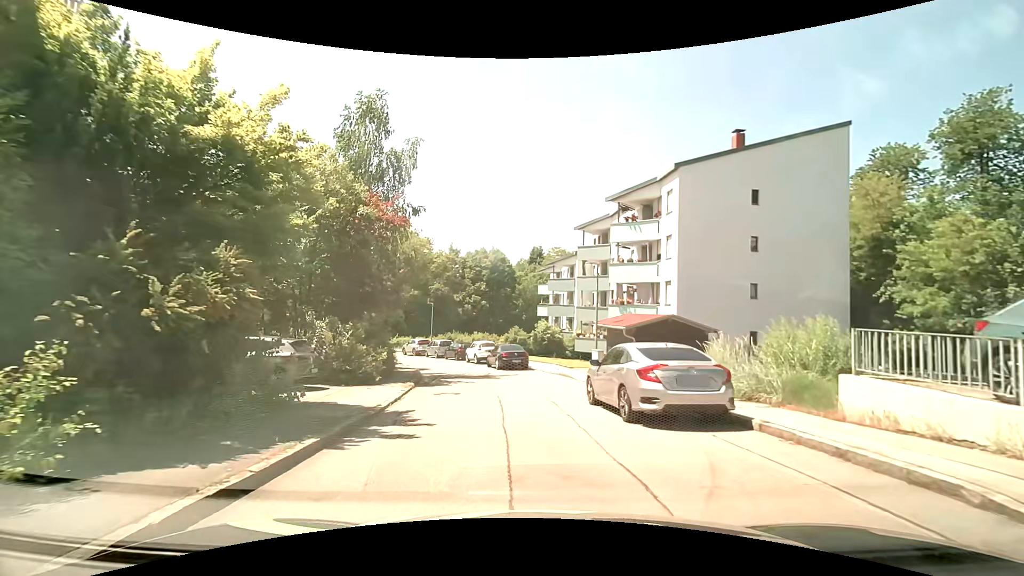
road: residential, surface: asphalt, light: Day
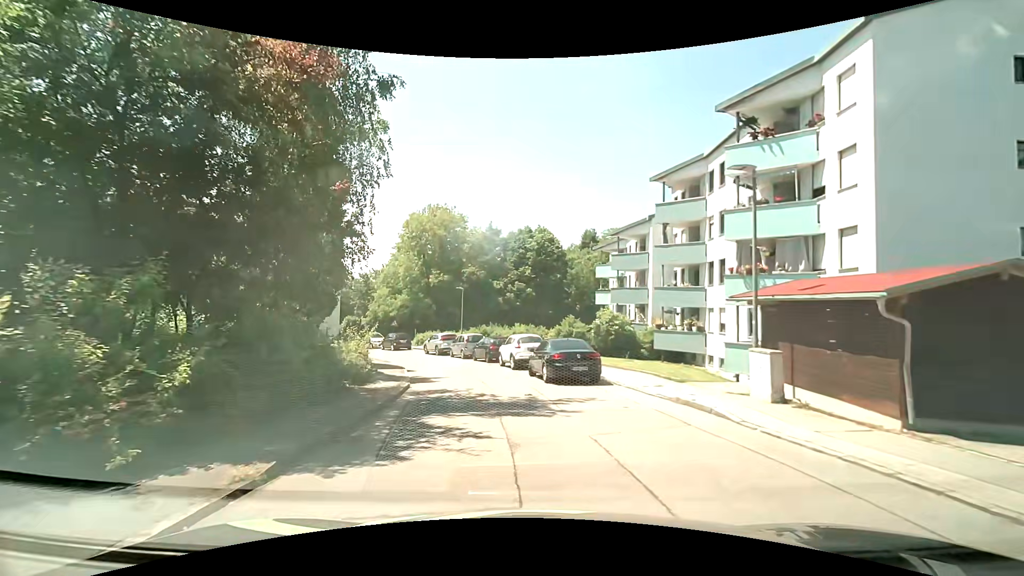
(-0.4, +12.2) m; -5°
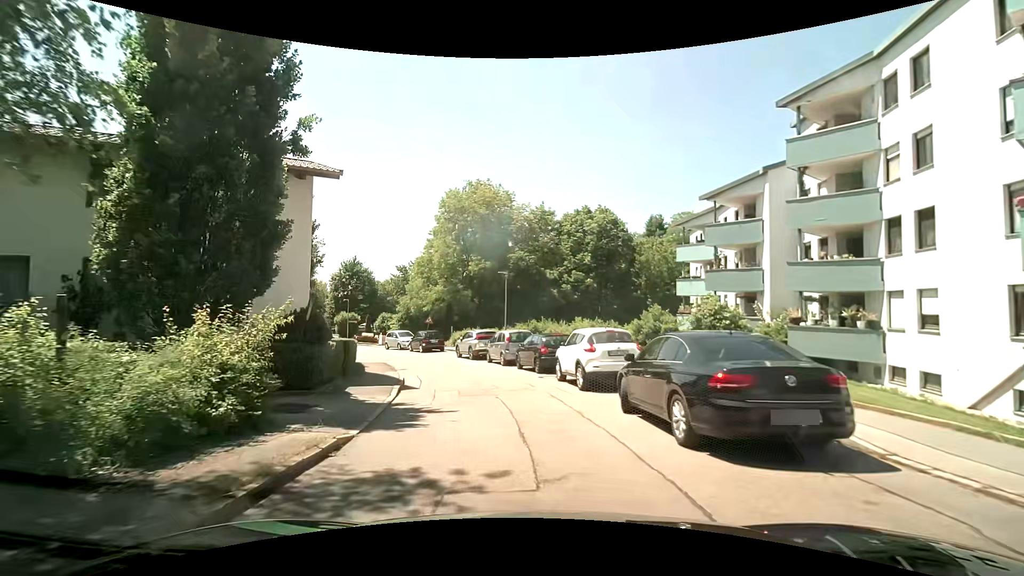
(-0.5, +9.8) m; -6°
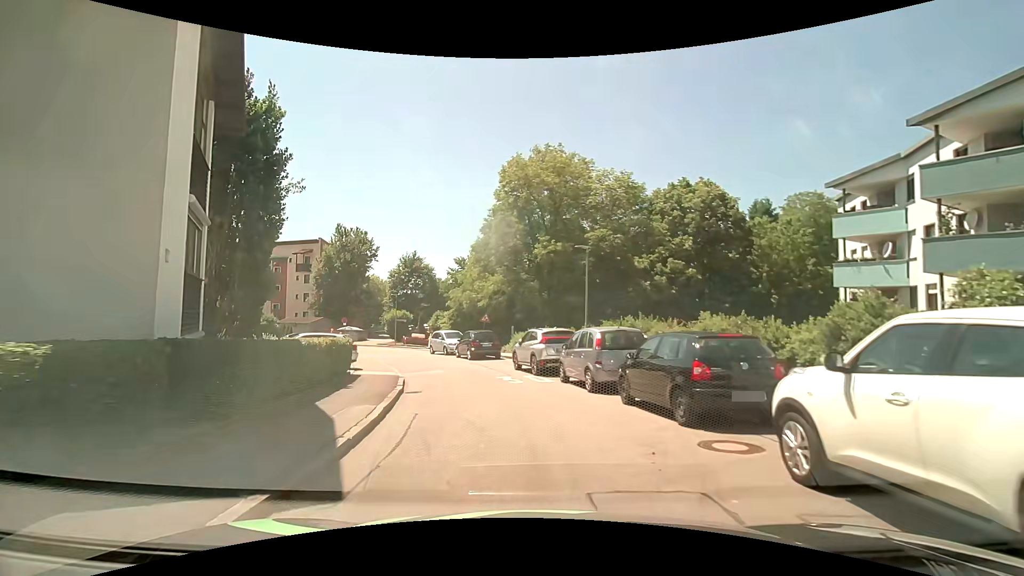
(-0.7, +10.2) m; -8°
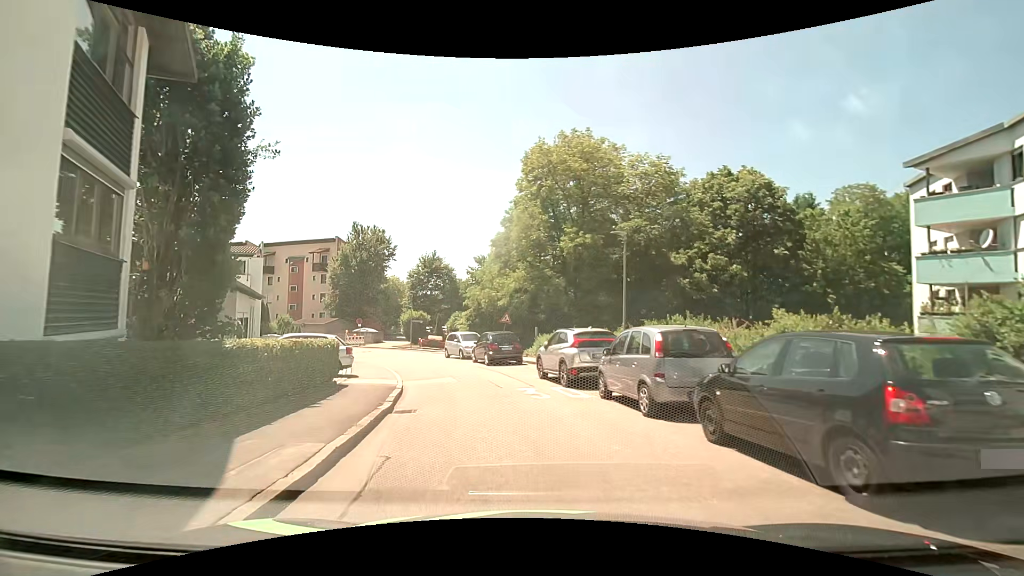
(0.0, +3.4) m; -1°
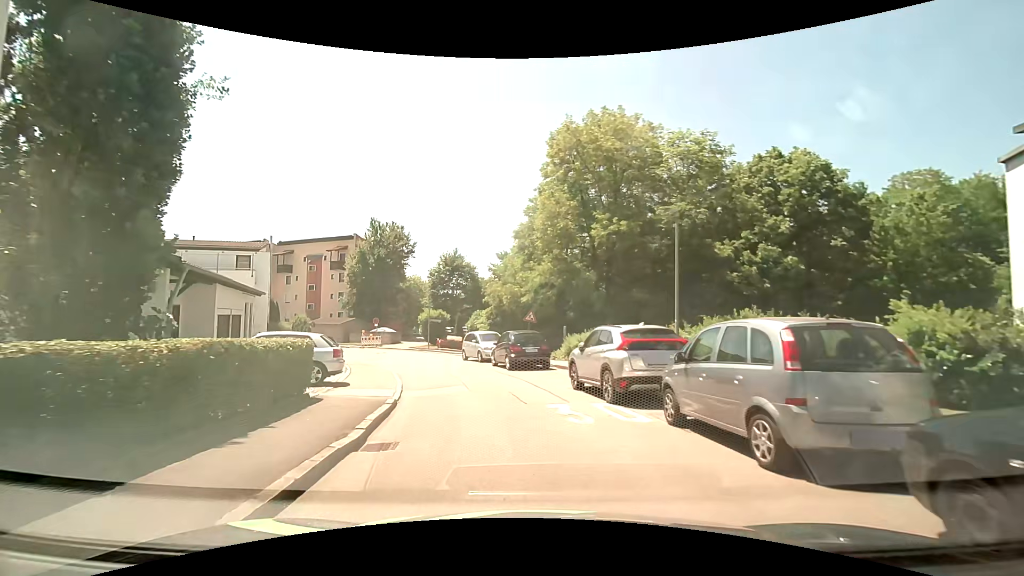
(-0.1, +3.4) m; -3°
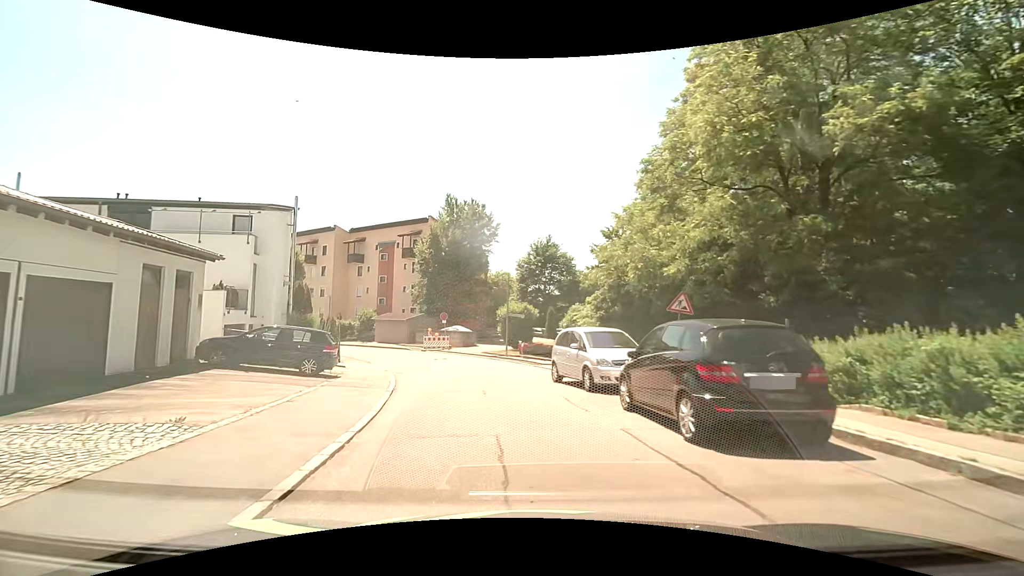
(-1.5, +13.5) m; -12°
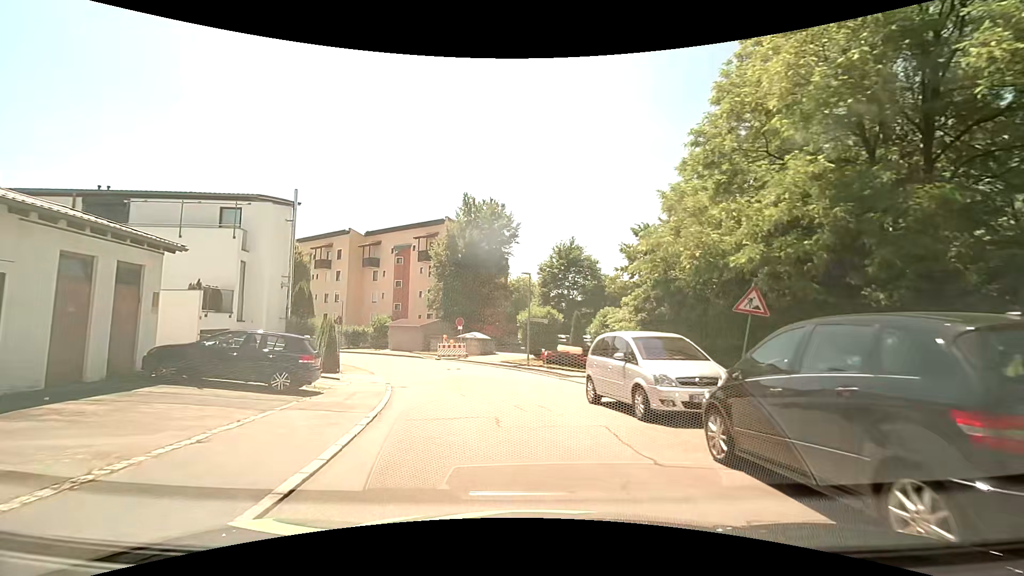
(0.0, +3.3) m; -1°
(-1, +10) (-2, +20) (-5, +29) (-10, +38) (-17, +45) (-24, +52) (-33, +57) (-42, +61) (-52, +63) (-62, +64) m
